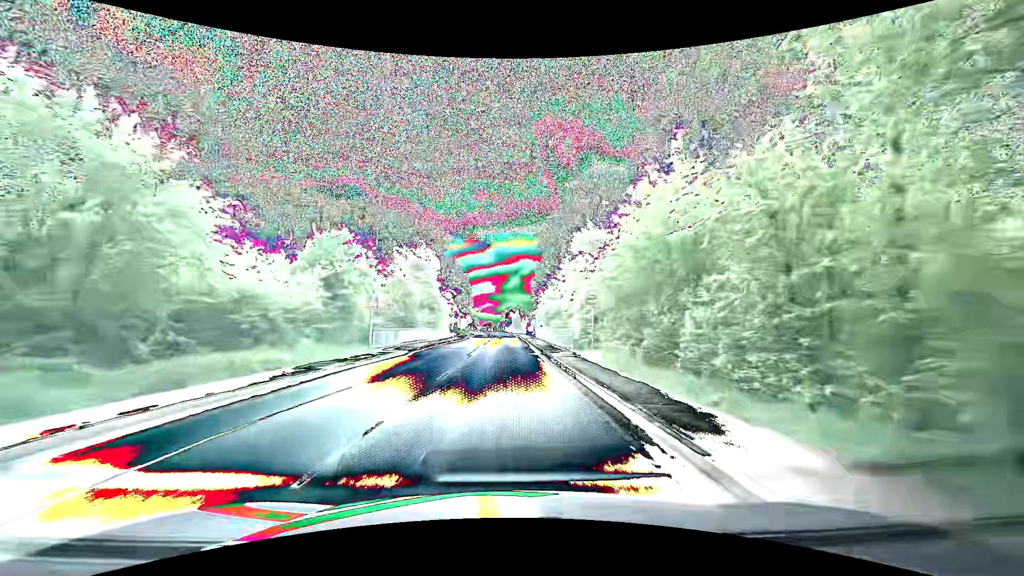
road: secondary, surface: asphalt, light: Day
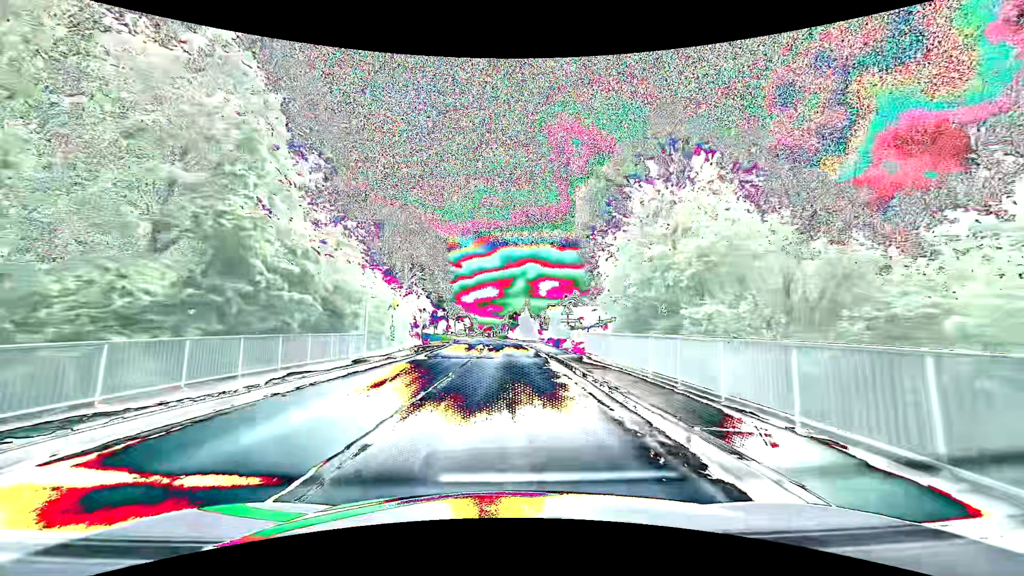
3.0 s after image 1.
(+0.2, +37.5) m; +1°
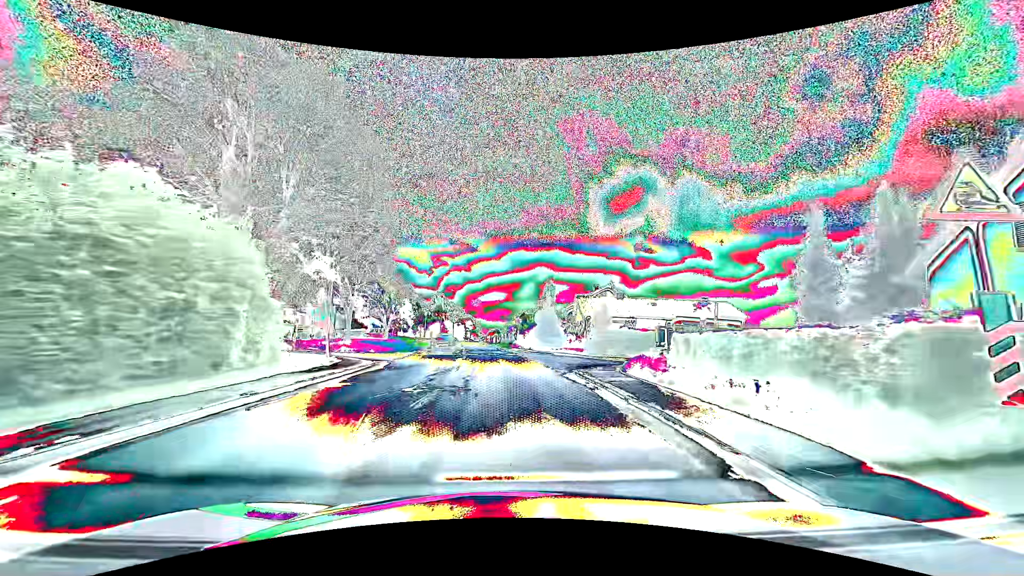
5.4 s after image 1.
(-0.4, +30.2) m; -1°
